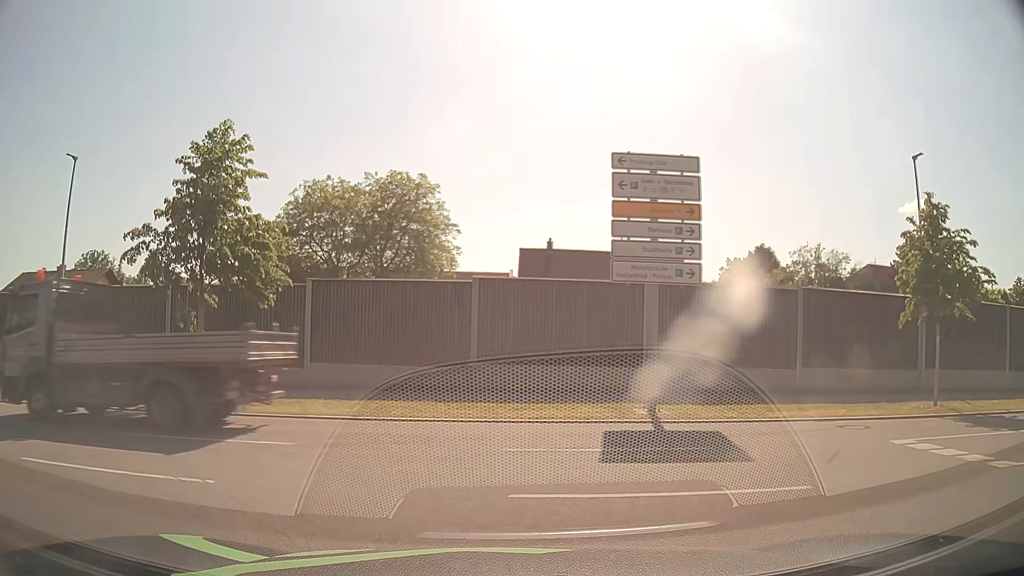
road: unclassified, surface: asphalt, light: Day
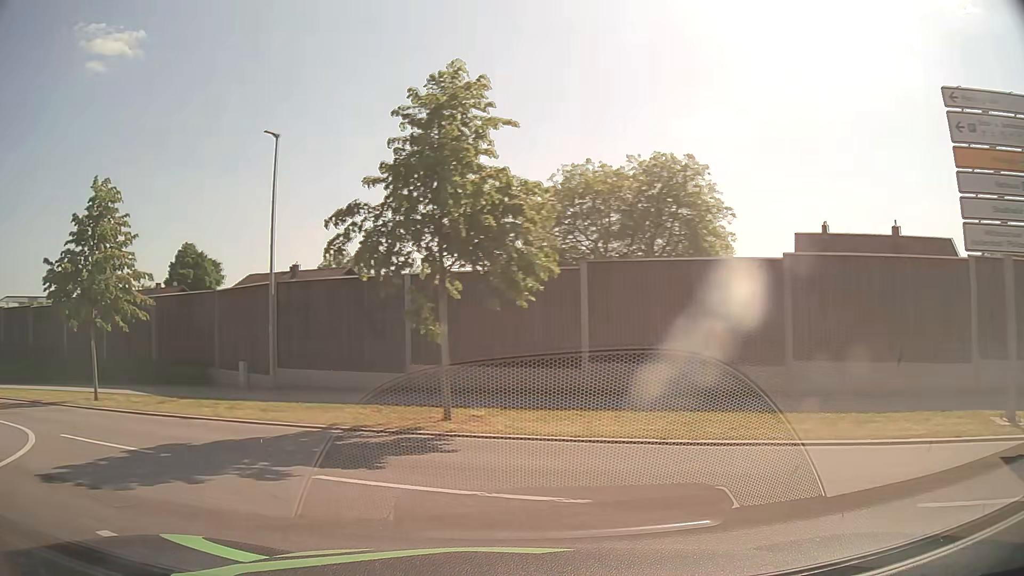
(-0.7, +4.1) m; -20°
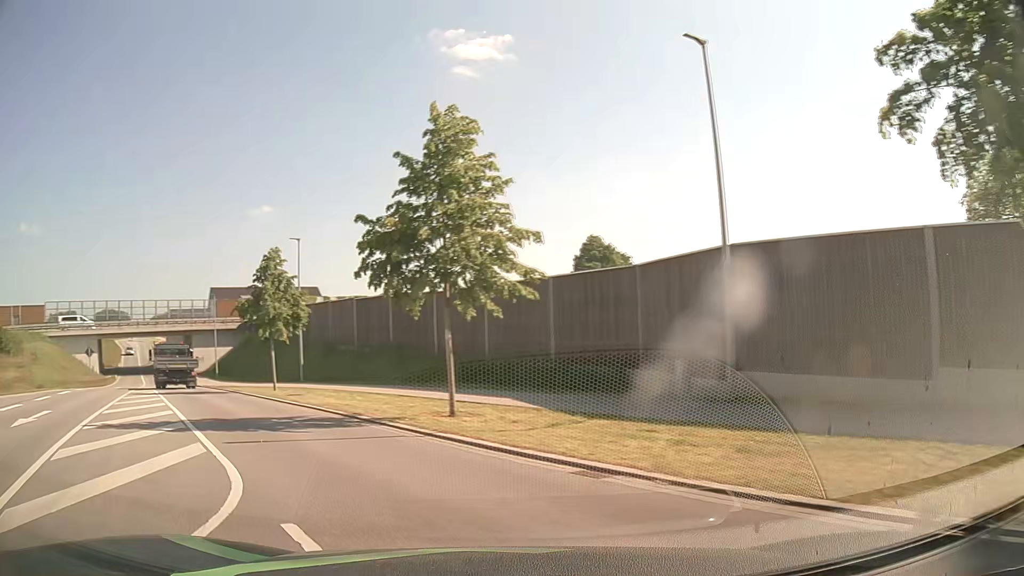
(-2.4, +6.9) m; -36°
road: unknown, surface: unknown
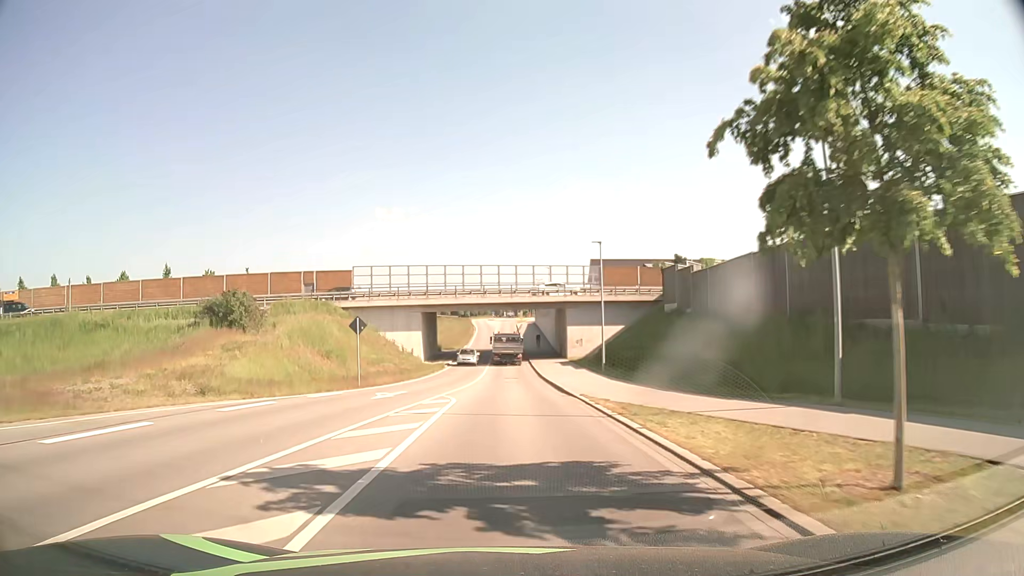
(-10.1, +22.0) m; -34°
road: unclassified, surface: asphalt
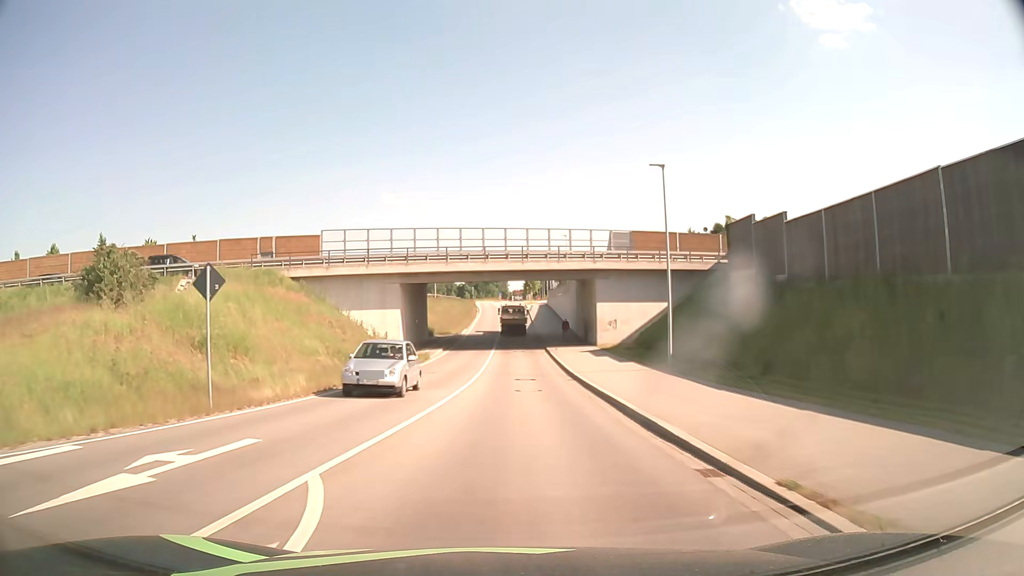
(-0.1, +15.6) m; -1°
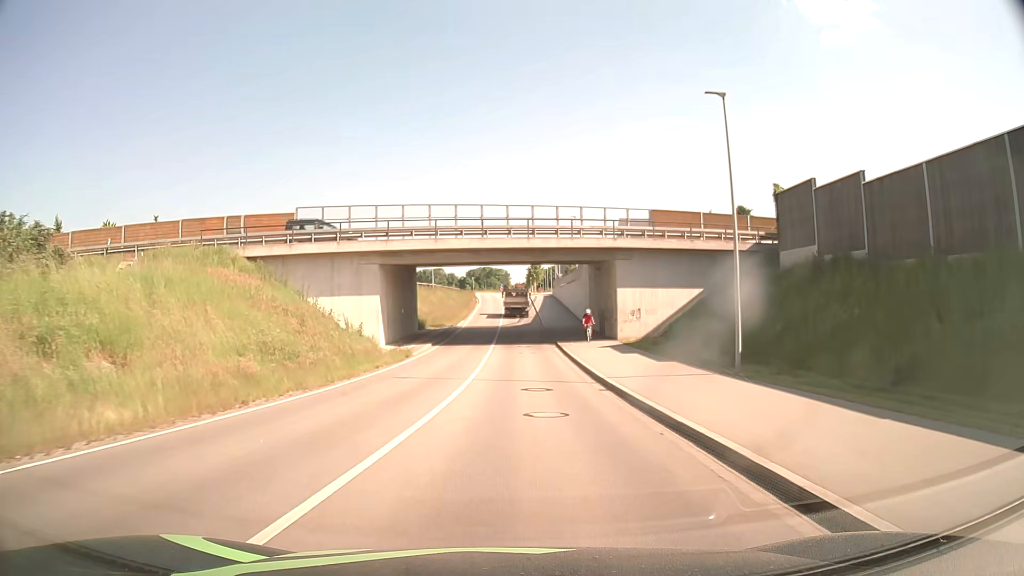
(0.0, +7.8) m; 0°
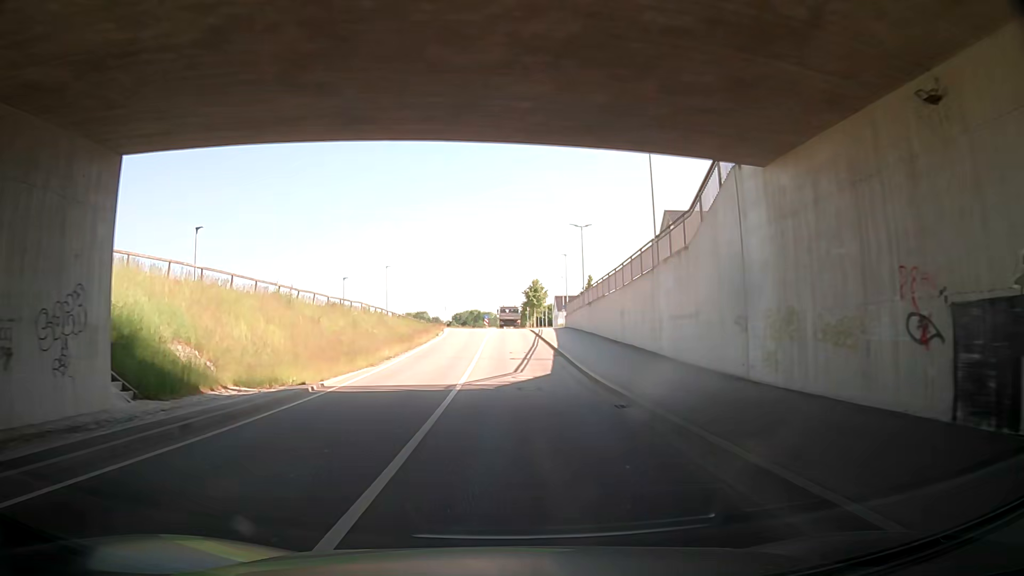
(+0.2, +38.8) m; +2°
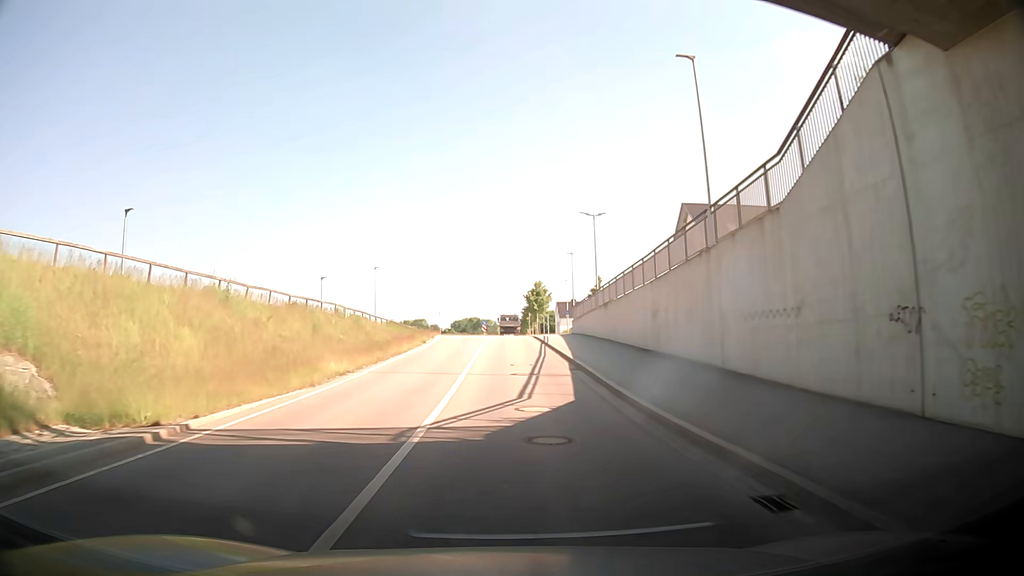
(+0.1, +7.6) m; -2°
(0, +10) (0, +20) (0, +30) (0, +40) (+1, +50) (+1, +60) (+1, +70) (+1, +80) (+1, +90) (+2, +100) m
